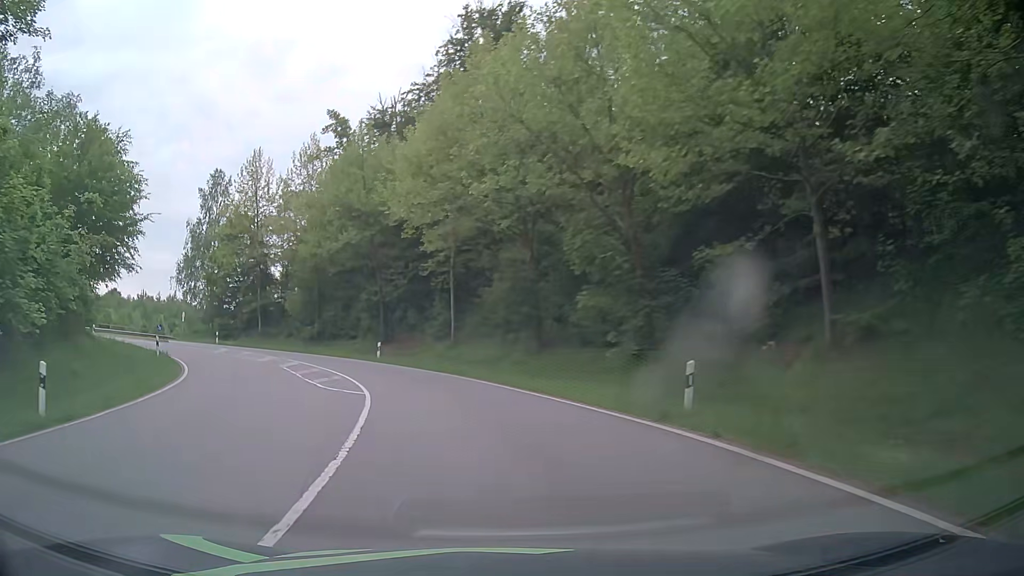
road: primary_link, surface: asphalt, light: Day
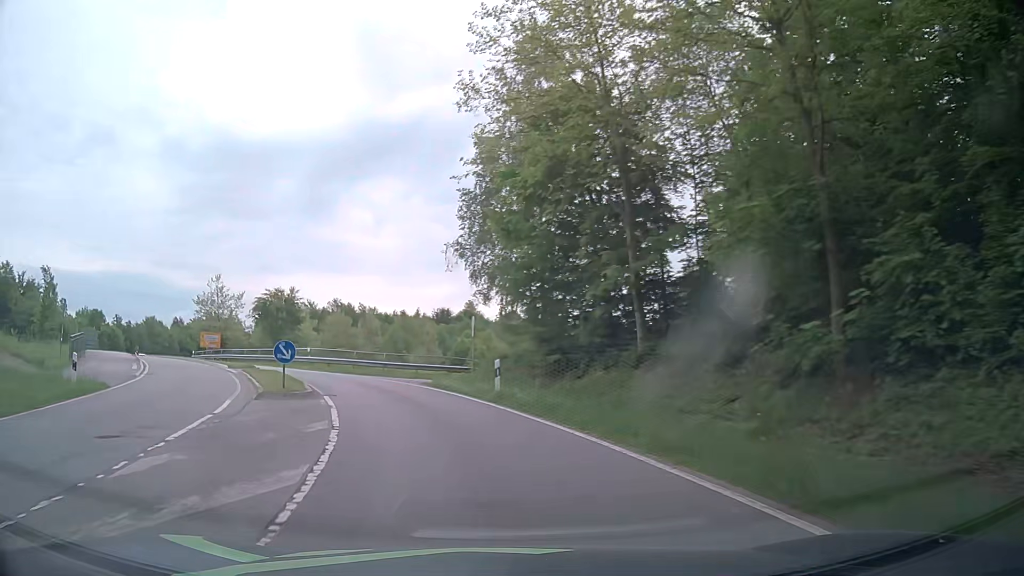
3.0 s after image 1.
(-11.8, +36.9) m; -37°
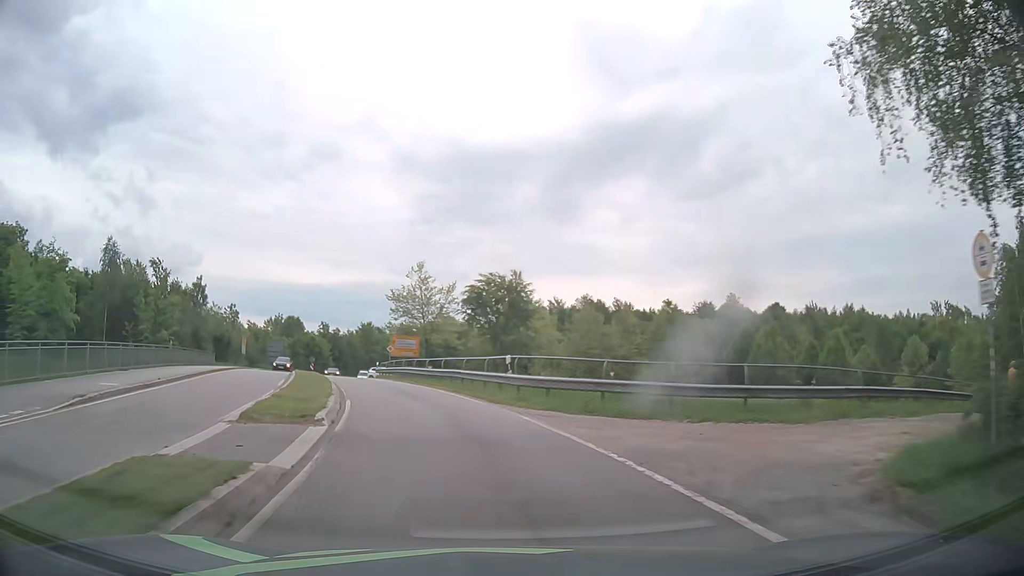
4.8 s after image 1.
(-4.3, +21.6) m; -22°
(-1, +10) (-3, +20) (-6, +29) (-9, +39) (-12, +48) (-15, +58) (-17, +68) (-19, +77) (-20, +87) (-21, +97) m
